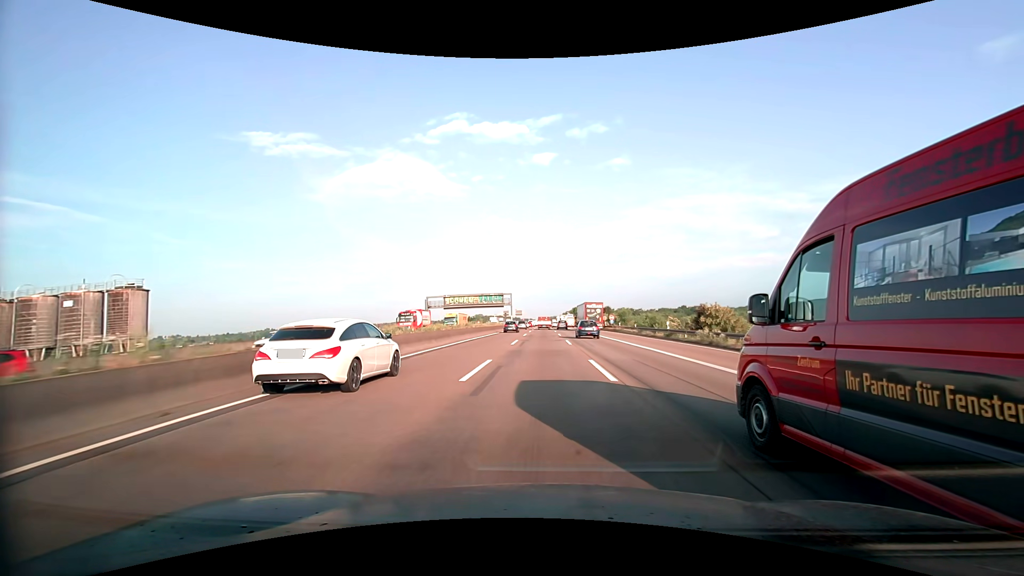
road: motorway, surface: asphalt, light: Day
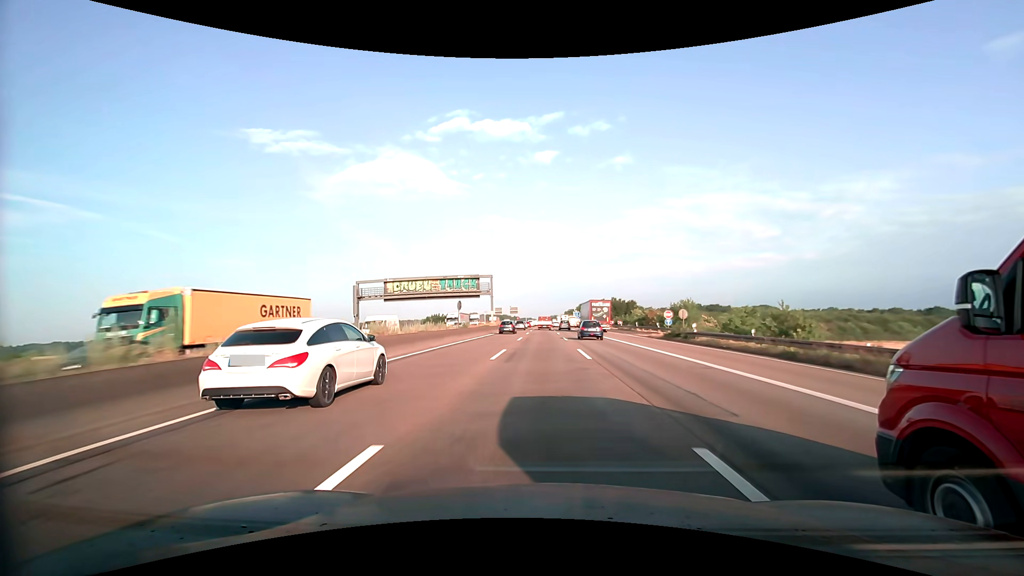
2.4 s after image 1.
(-0.1, +47.8) m; 0°
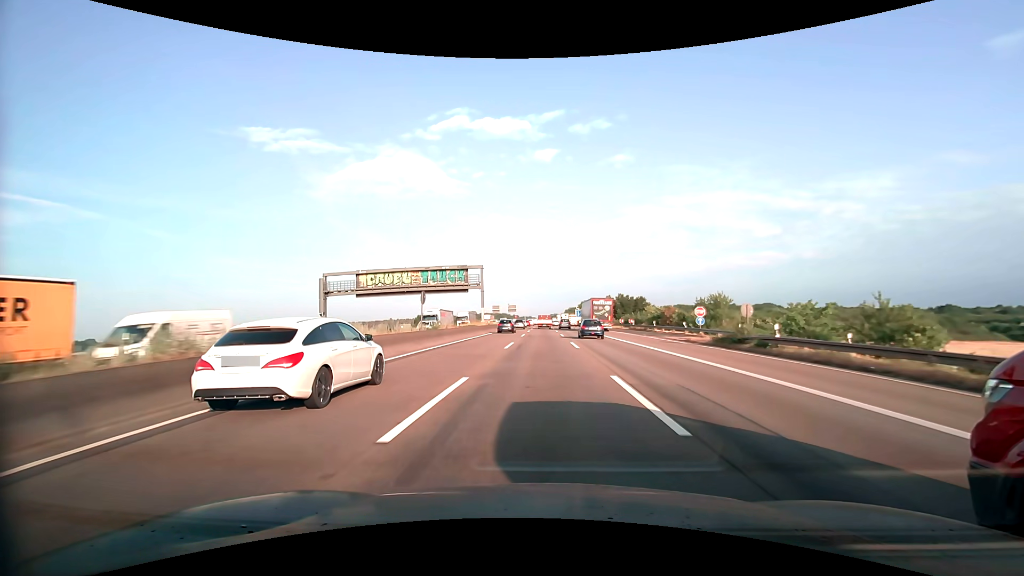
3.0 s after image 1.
(0.0, +11.8) m; 0°
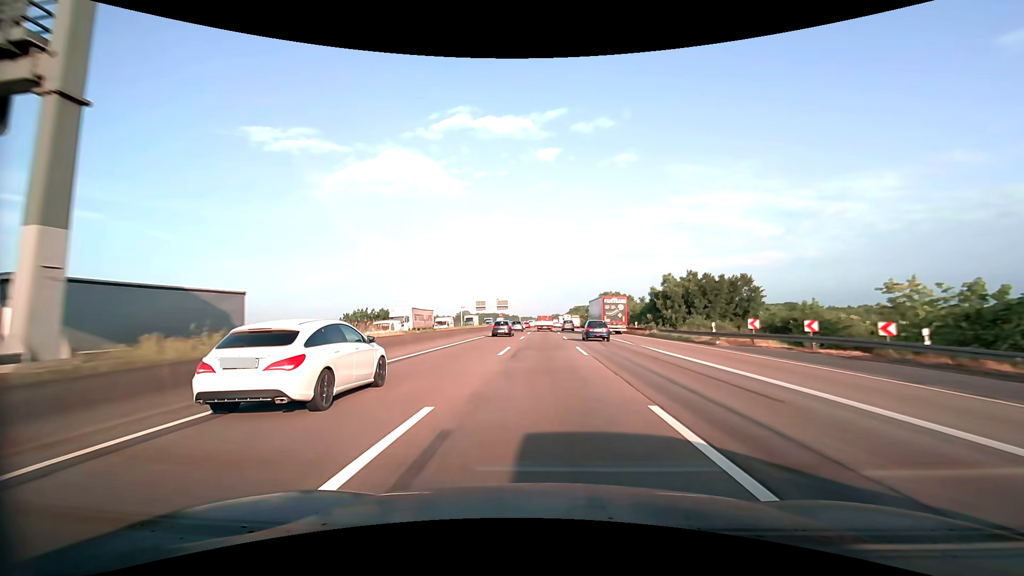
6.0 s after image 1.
(-0.1, +57.7) m; 0°
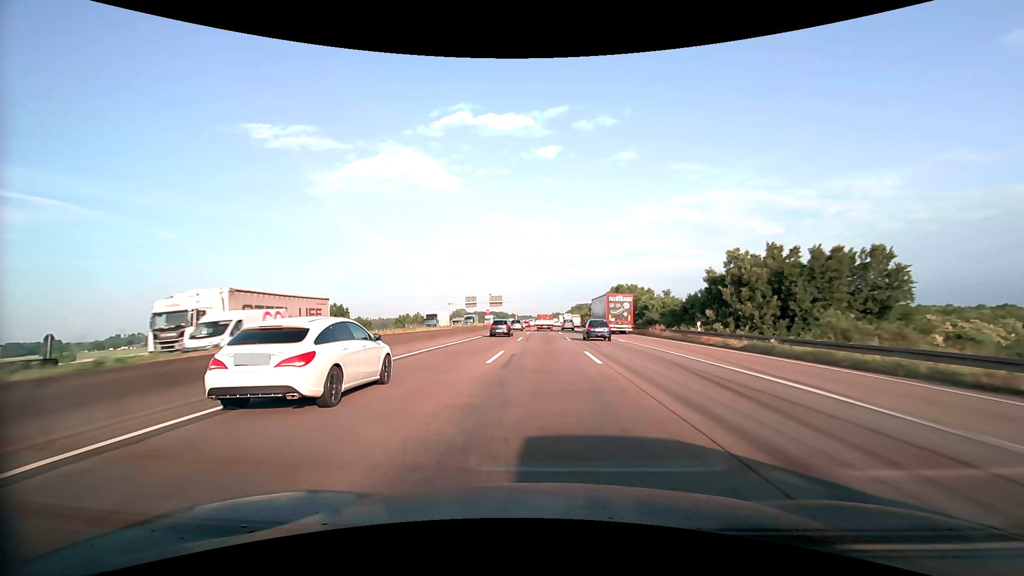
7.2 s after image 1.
(0.0, +22.4) m; 0°
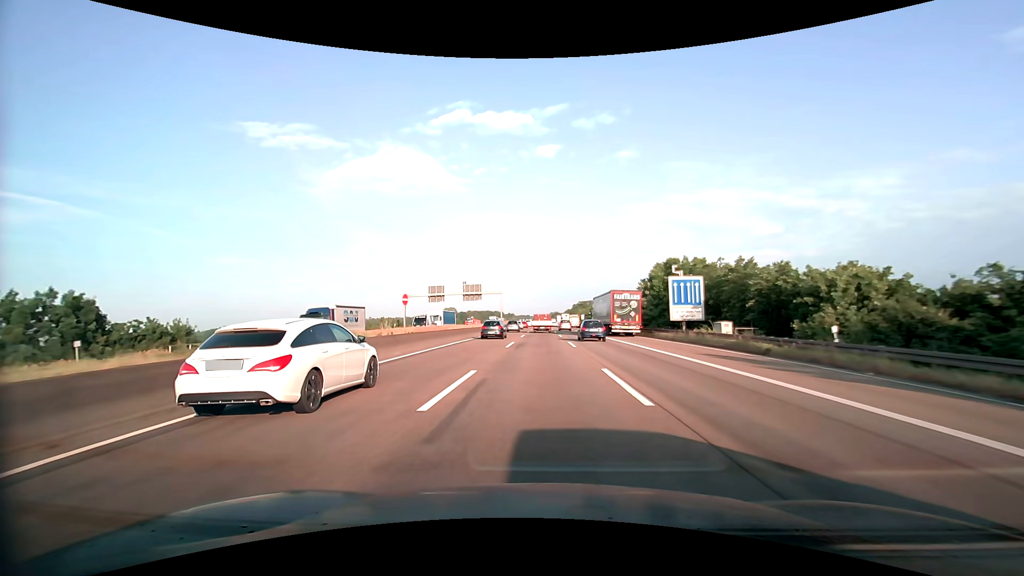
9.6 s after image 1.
(+0.1, +44.0) m; 0°
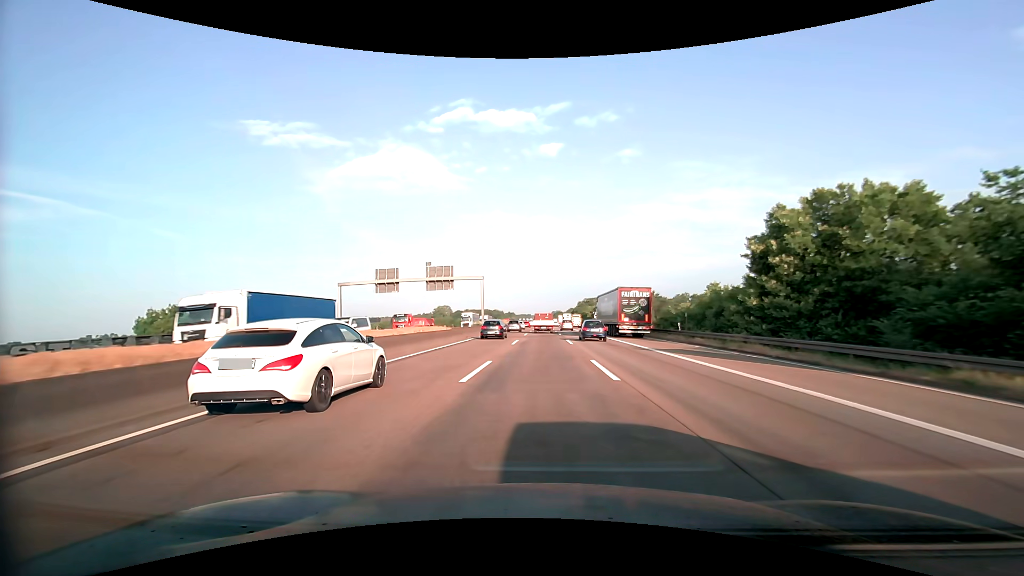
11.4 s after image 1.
(-0.1, +32.5) m; 0°
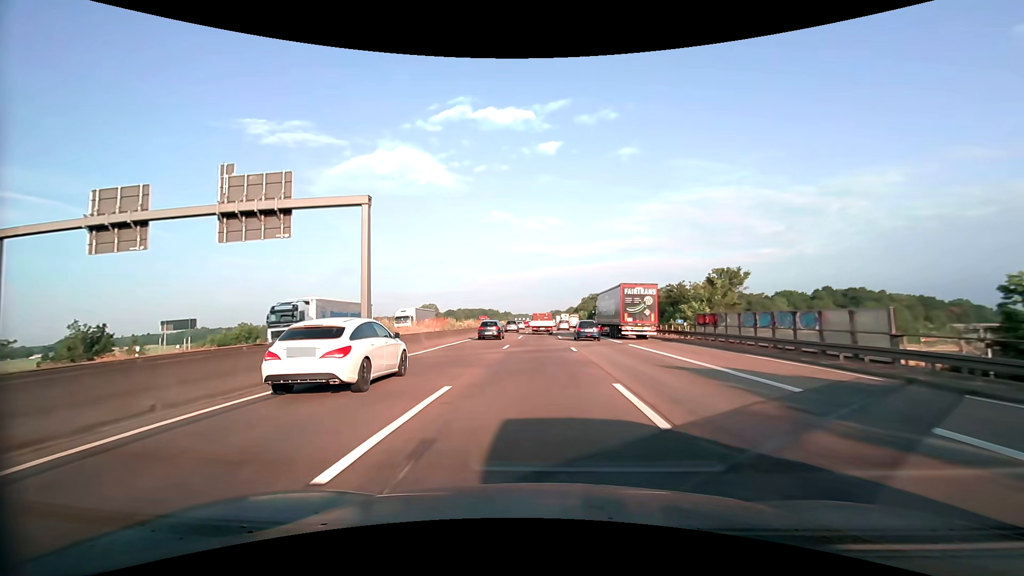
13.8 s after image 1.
(+0.1, +42.7) m; 0°
(0, +10) (0, +20) (0, +30) (0, +40) (0, +50) (0, +60) (0, +70) (0, +80) (0, +90) (0, +100) m
